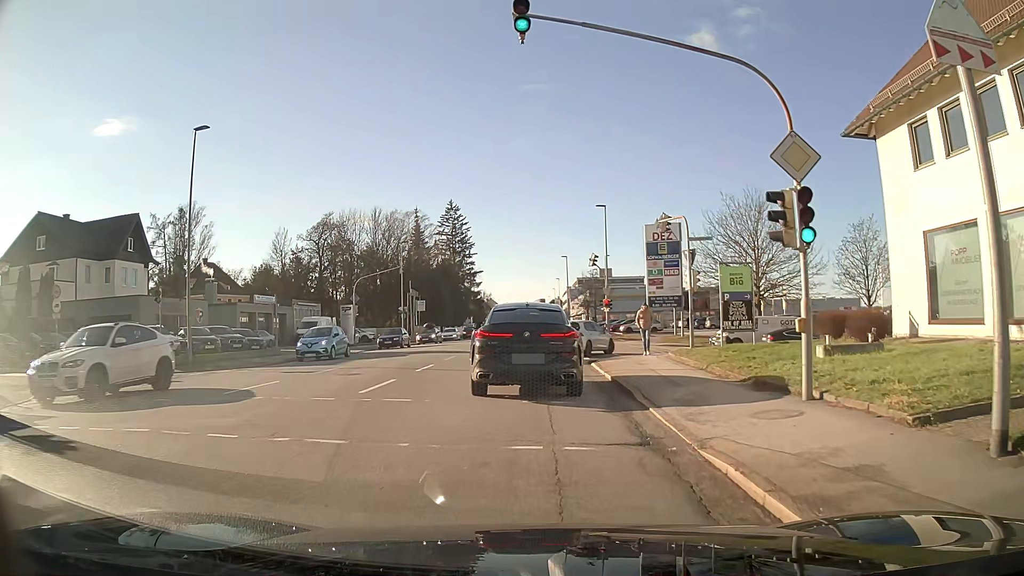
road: tertiary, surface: asphalt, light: Day
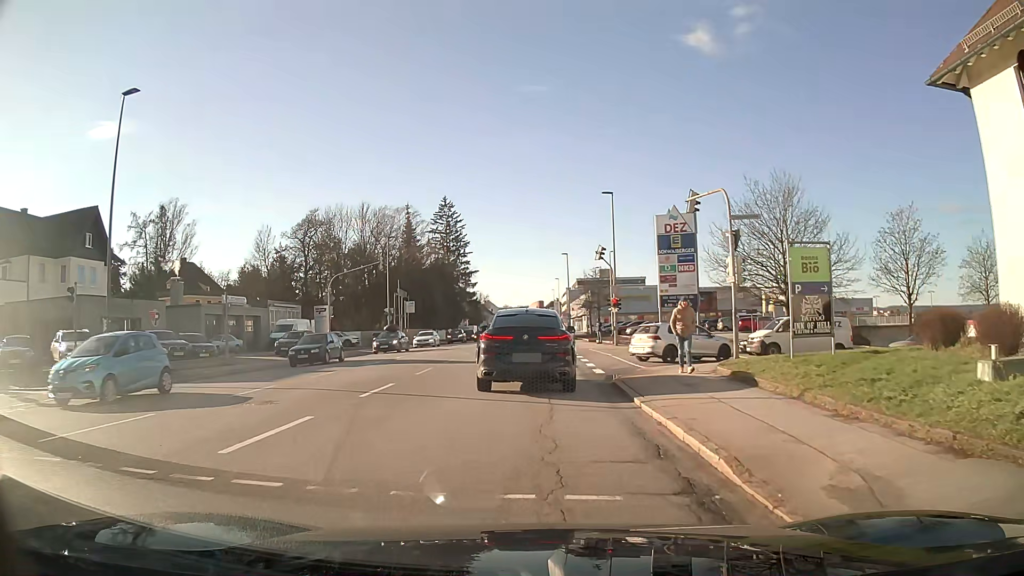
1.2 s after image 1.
(0.0, +6.1) m; 0°
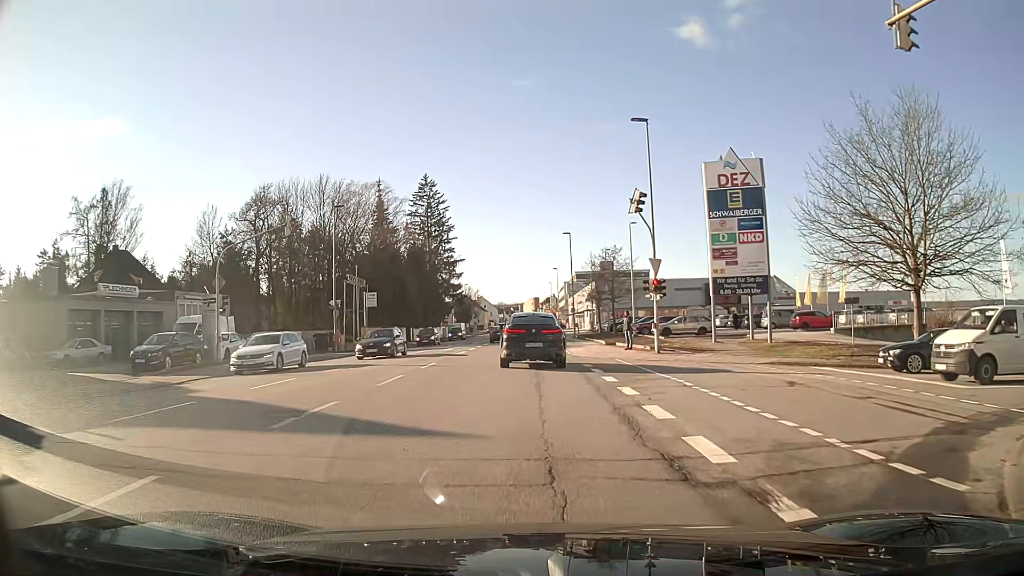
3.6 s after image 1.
(+0.1, +16.6) m; +1°
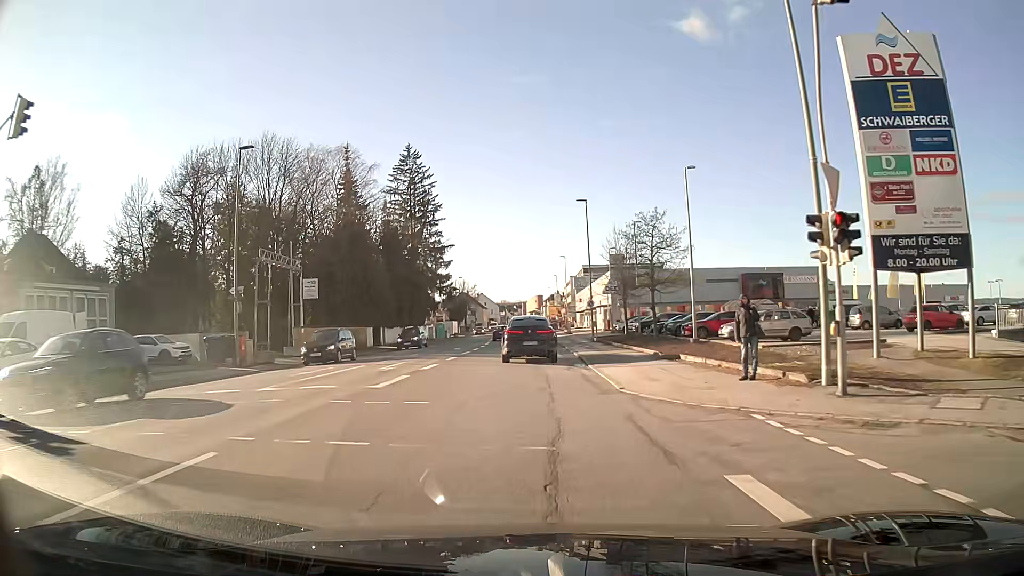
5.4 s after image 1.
(-0.1, +17.3) m; 0°
(0, +10) (0, +20) (0, +30) (0, +40) (0, +50) (0, +60) (0, +70) (0, +80) (0, +90) (0, +100) m
